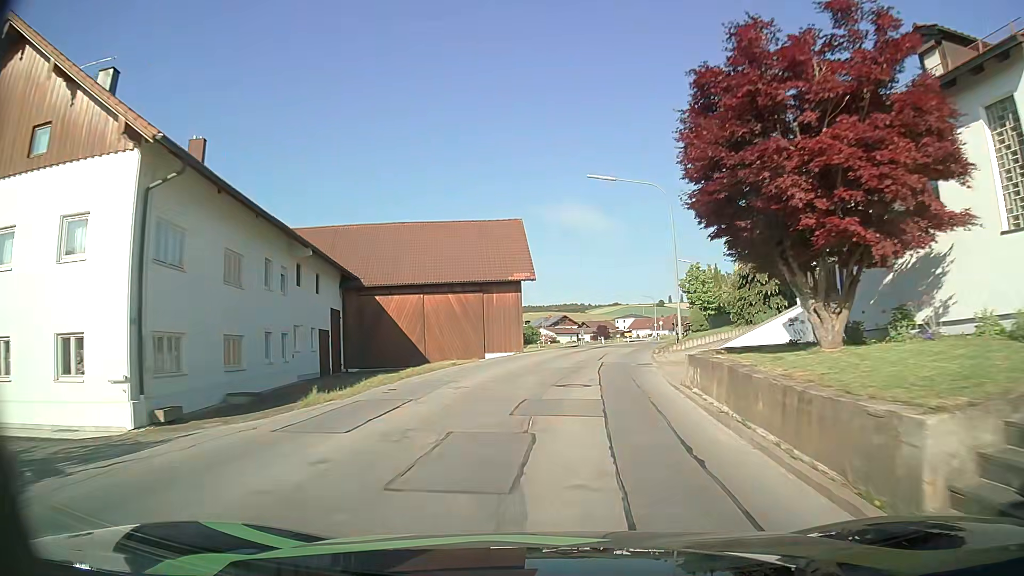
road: secondary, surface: asphalt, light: Day
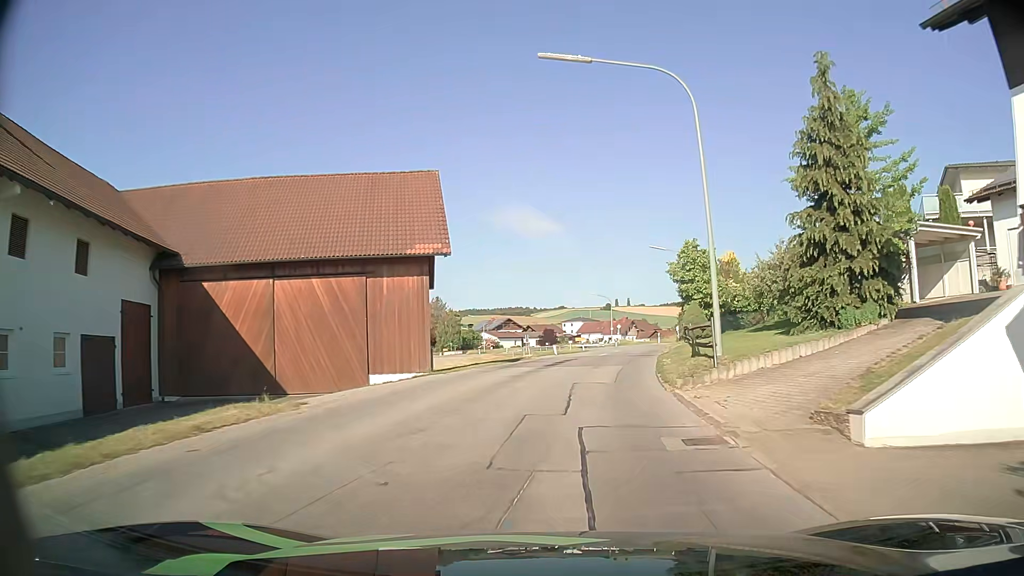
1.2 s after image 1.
(+0.7, +14.6) m; +5°
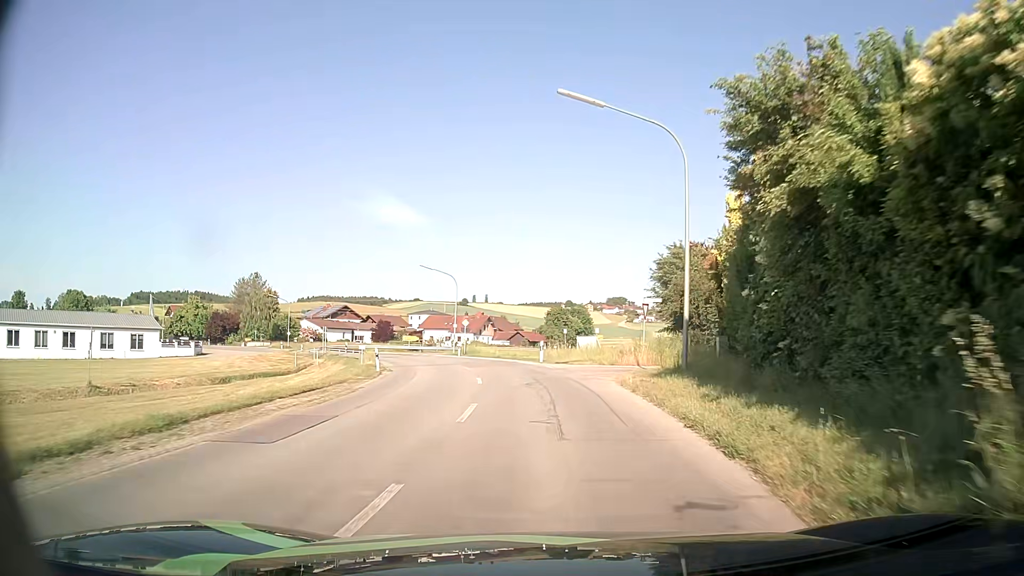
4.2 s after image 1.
(+3.9, +36.0) m; +11°
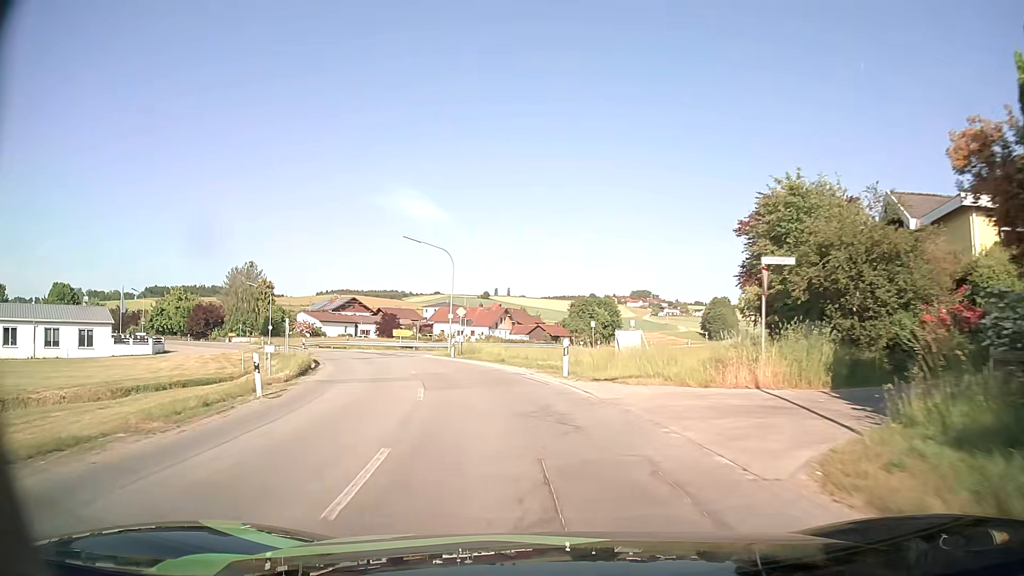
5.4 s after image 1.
(0.0, +14.6) m; -1°
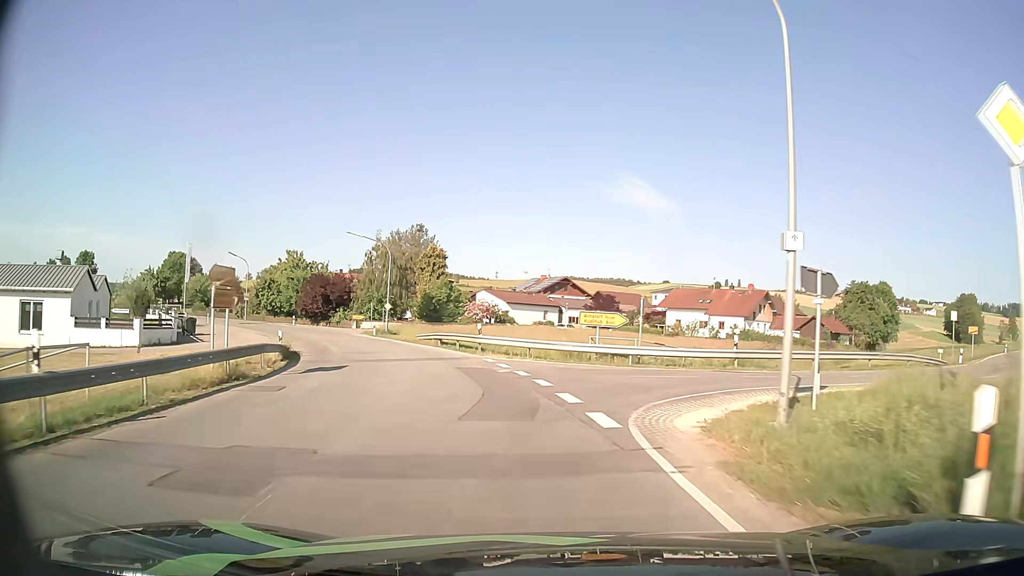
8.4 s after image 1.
(-5.9, +35.4) m; -19°
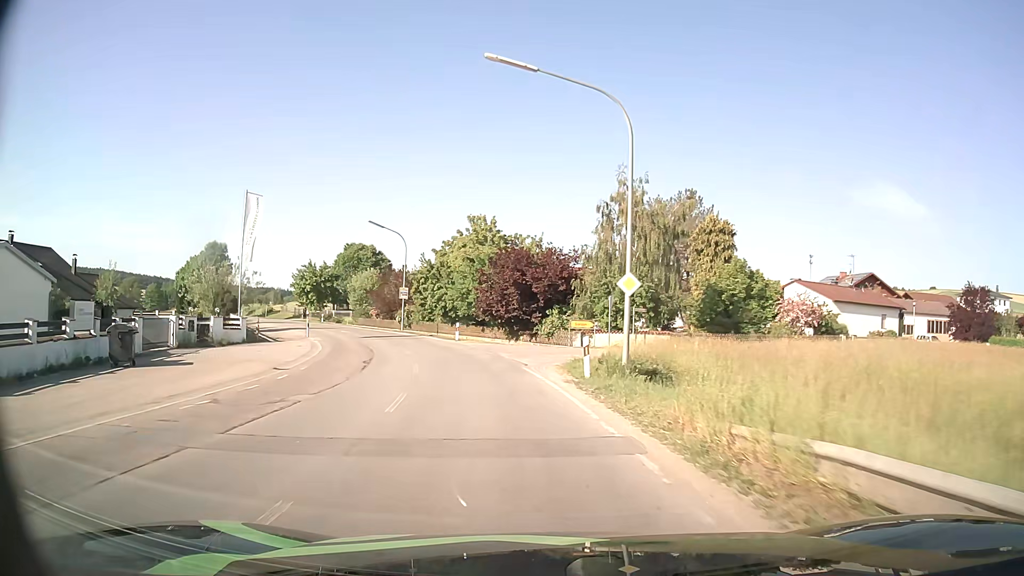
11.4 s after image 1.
(-6.8, +35.0) m; -22°
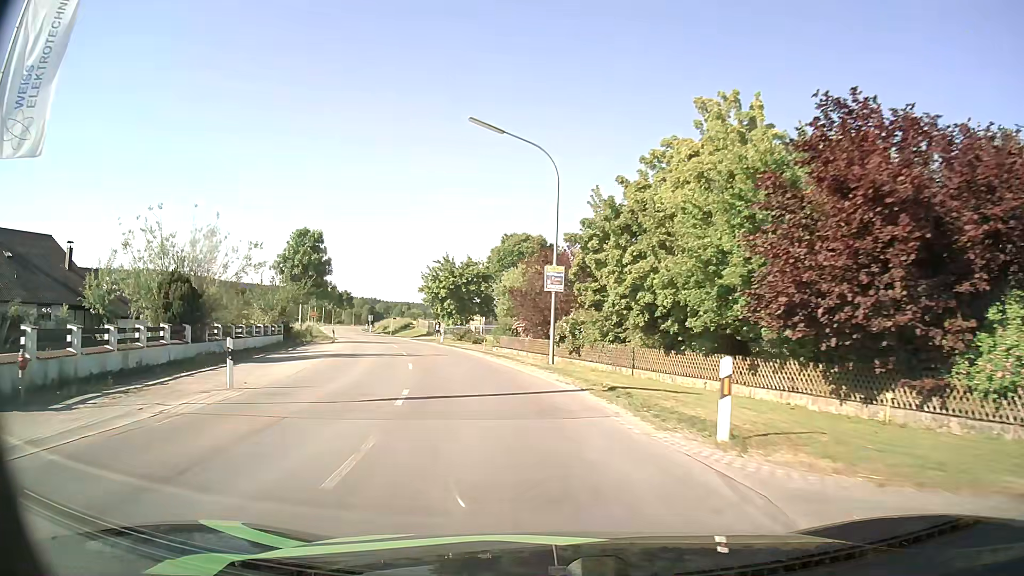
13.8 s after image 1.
(-4.4, +30.1) m; -16°
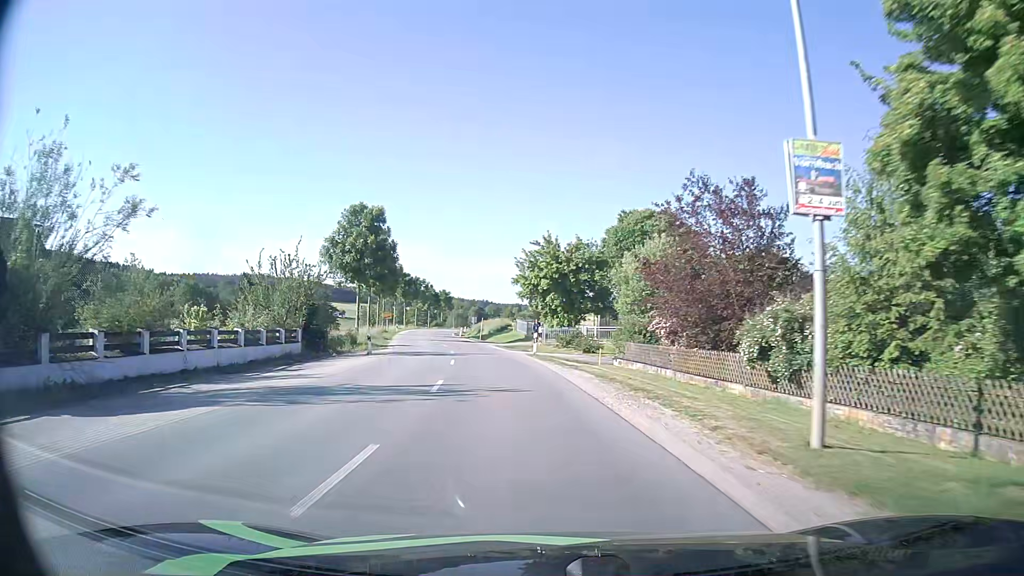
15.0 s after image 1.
(-1.4, +16.2) m; -9°
(-1, +10) (-2, +20) (-3, +30) (-5, +40) (-7, +49) (-9, +59) (-11, +69) (-13, +79) (-15, +89) (-17, +98) m
